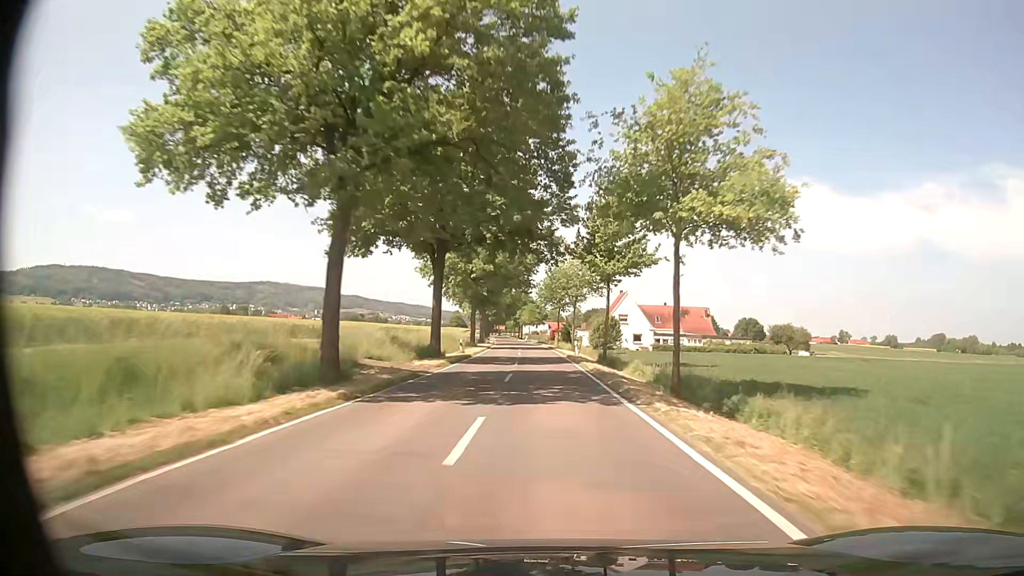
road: tertiary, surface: asphalt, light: Day
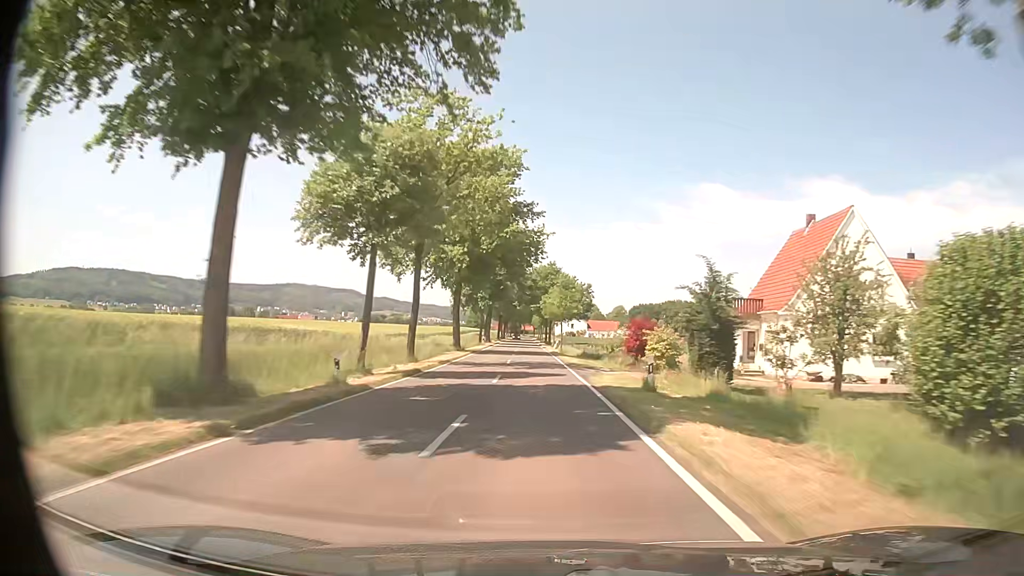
(-1.7, +75.7) m; -3°
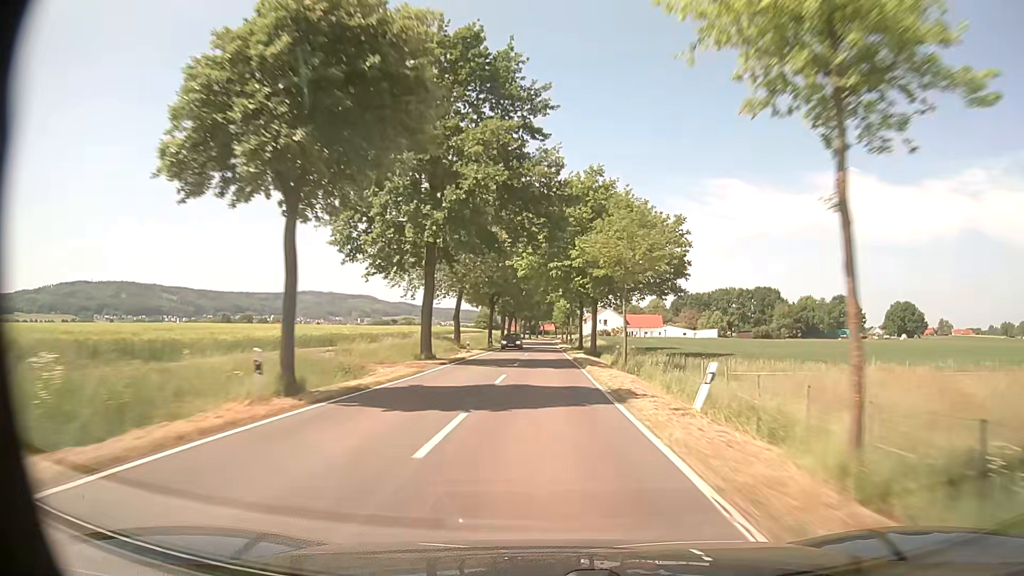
(-1.3, +62.5) m; -2°
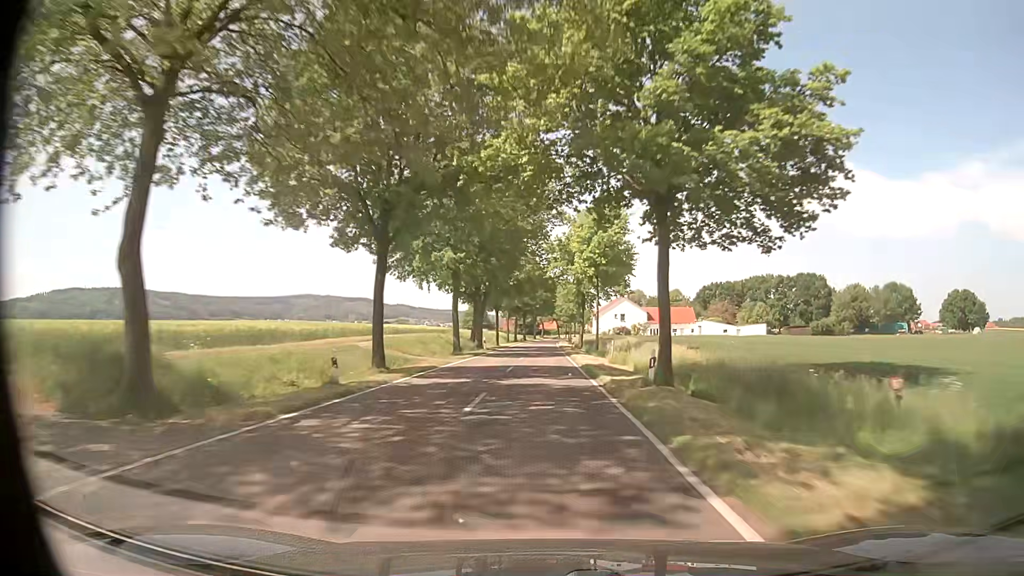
(0.0, +47.3) m; 0°
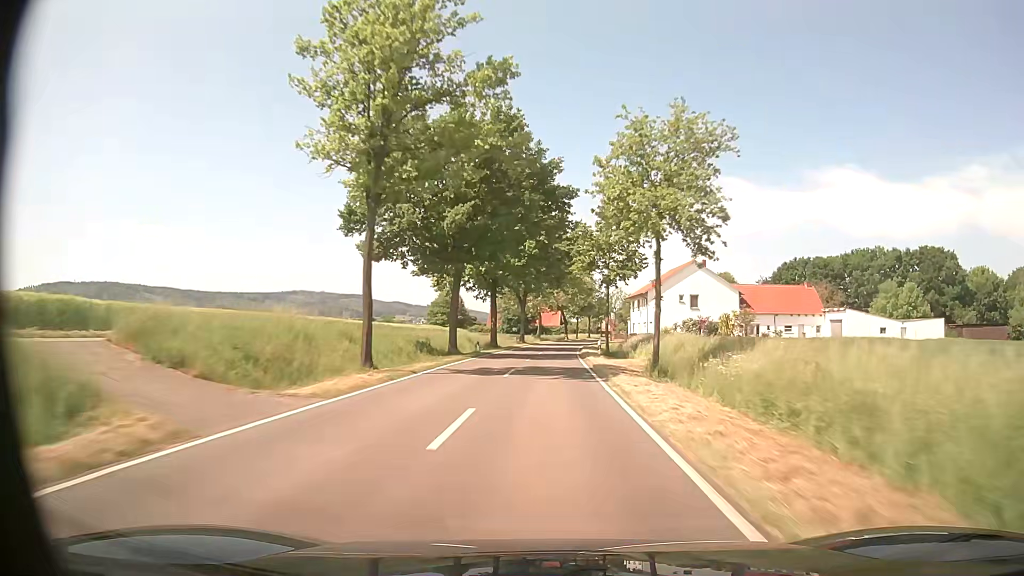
(0.0, +78.9) m; 0°
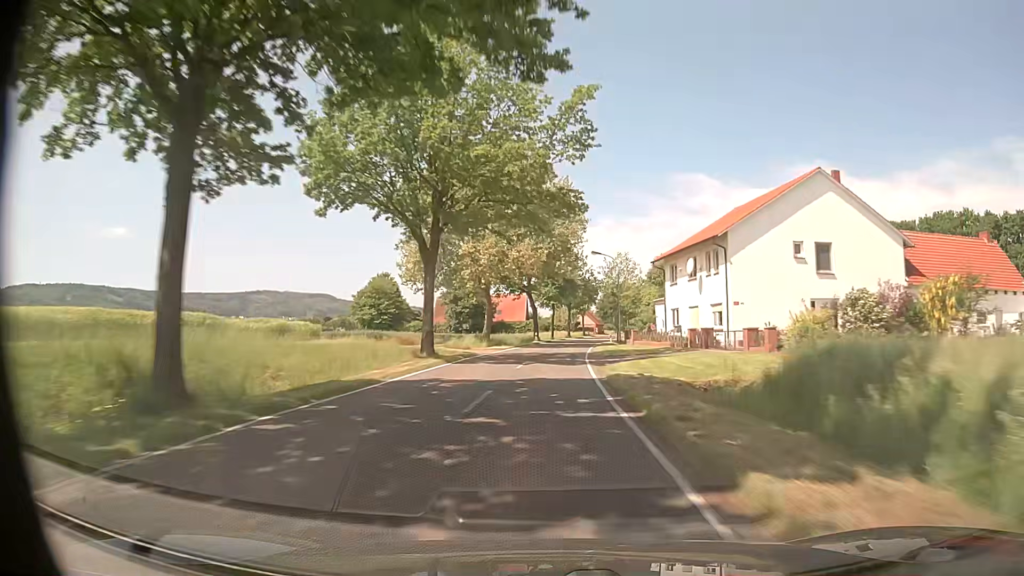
(+0.8, +47.5) m; +3°
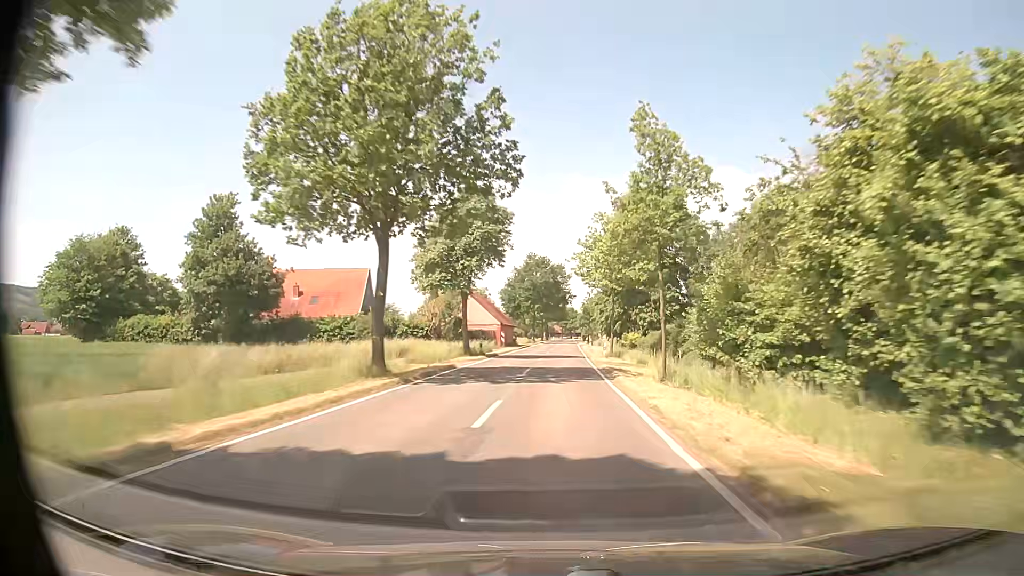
(+5.5, +79.0) m; +8°
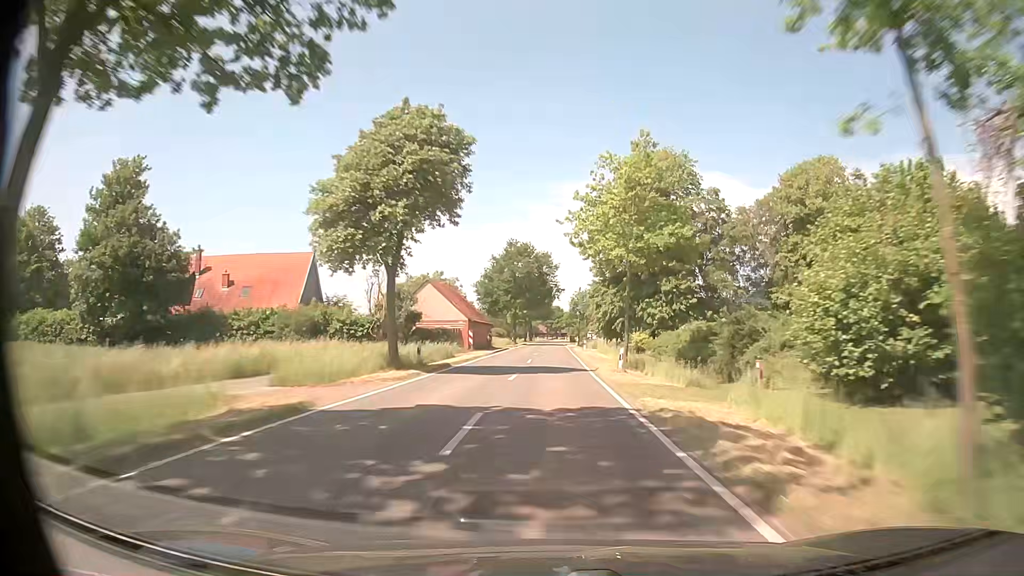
(+0.2, +15.9) m; +1°
(0, +10) (0, +20) (0, +30) (0, +40) (+1, +50) (+1, +60) (+1, +70) (+1, +80) (+1, +90) (+1, +100) m
